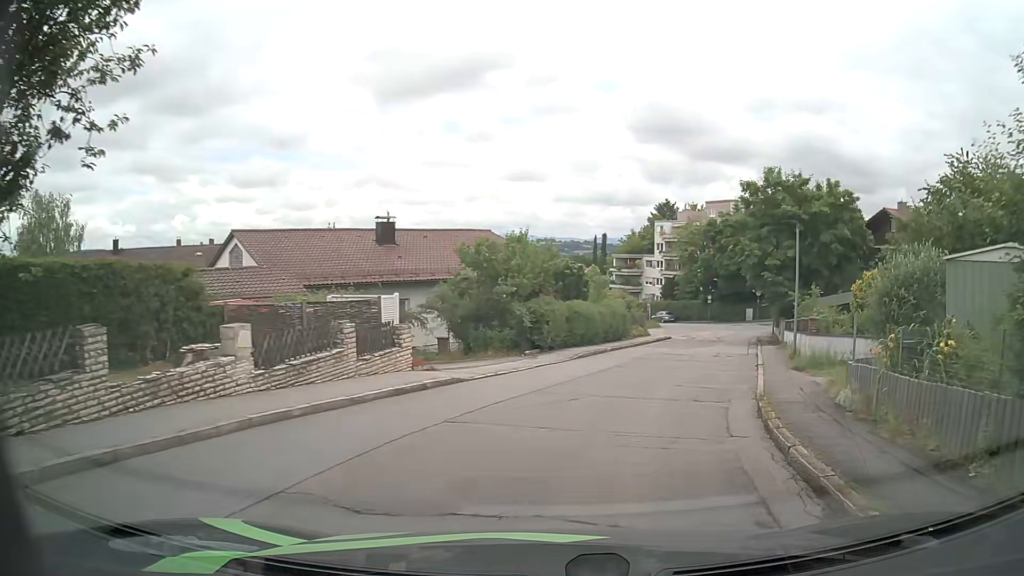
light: Day
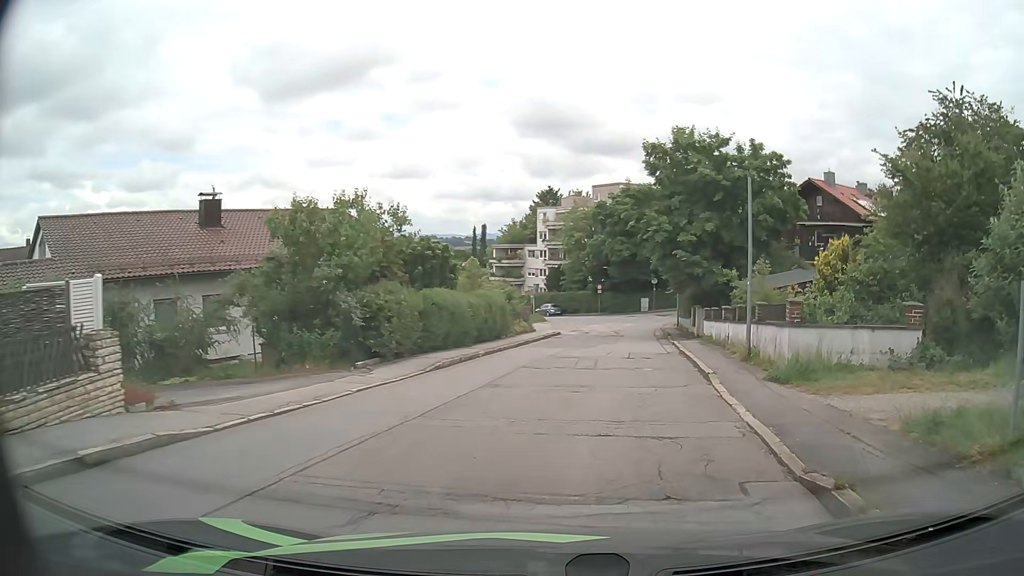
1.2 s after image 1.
(+0.8, +7.4) m; +11°
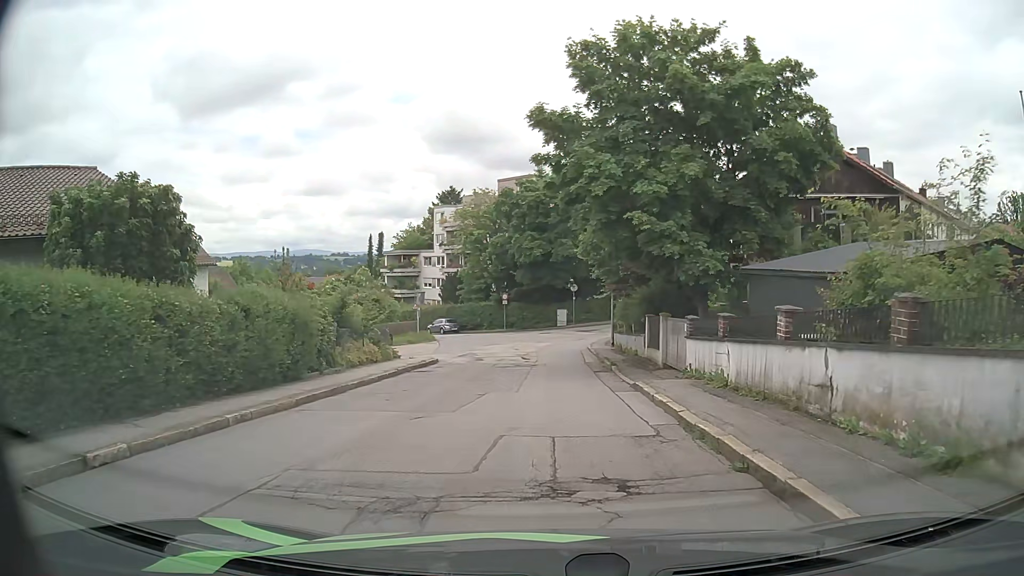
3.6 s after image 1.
(+1.4, +14.6) m; +7°
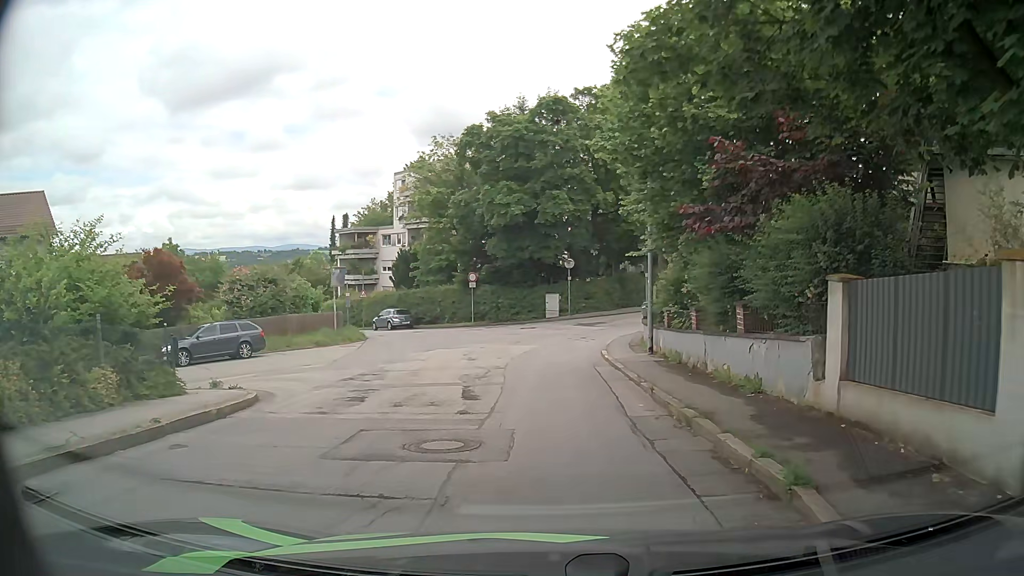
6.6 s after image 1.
(+0.3, +16.4) m; +1°
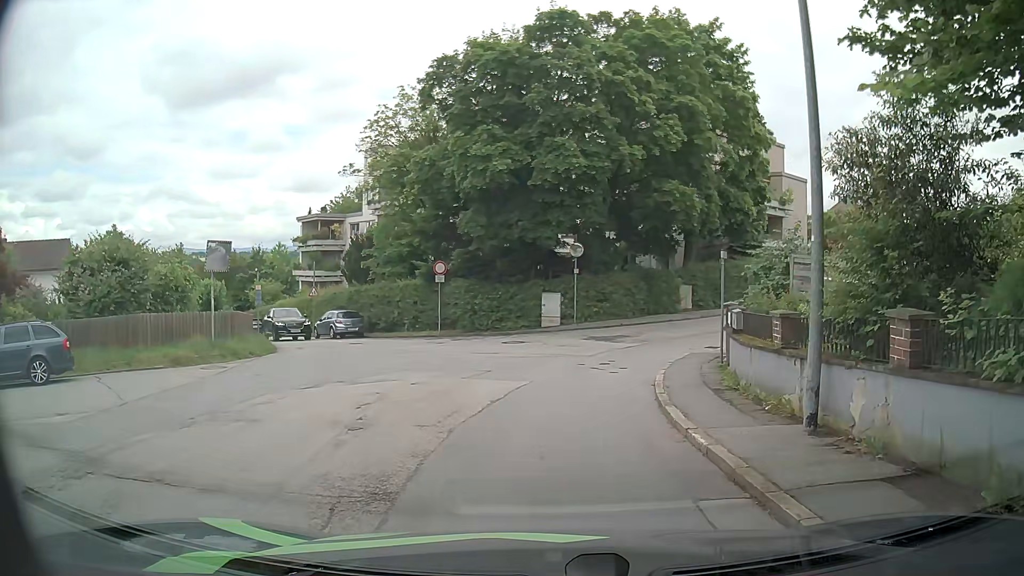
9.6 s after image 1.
(0.0, +11.7) m; 0°
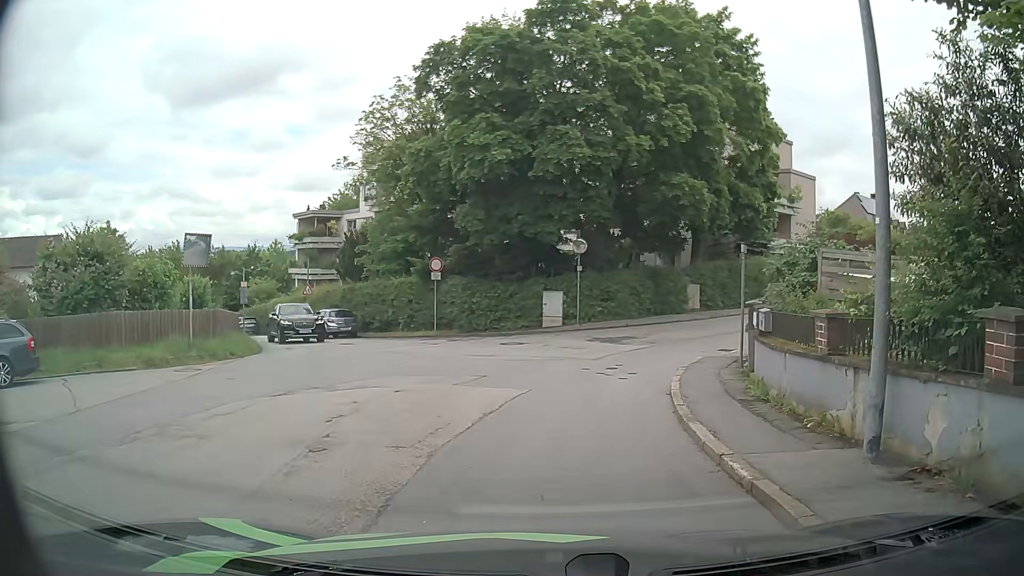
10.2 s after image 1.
(0.0, +1.4) m; +2°
